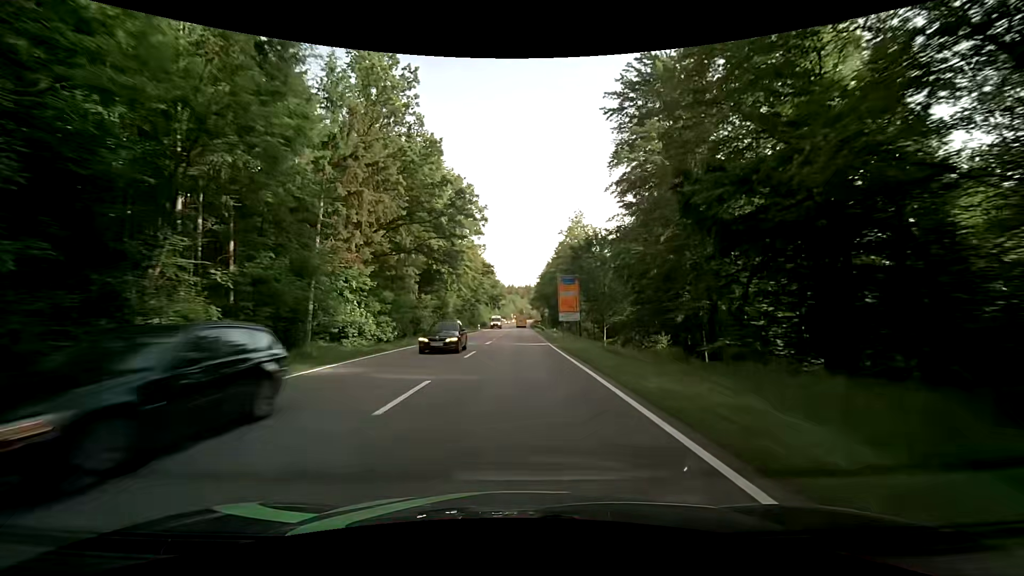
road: secondary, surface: asphalt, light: Day
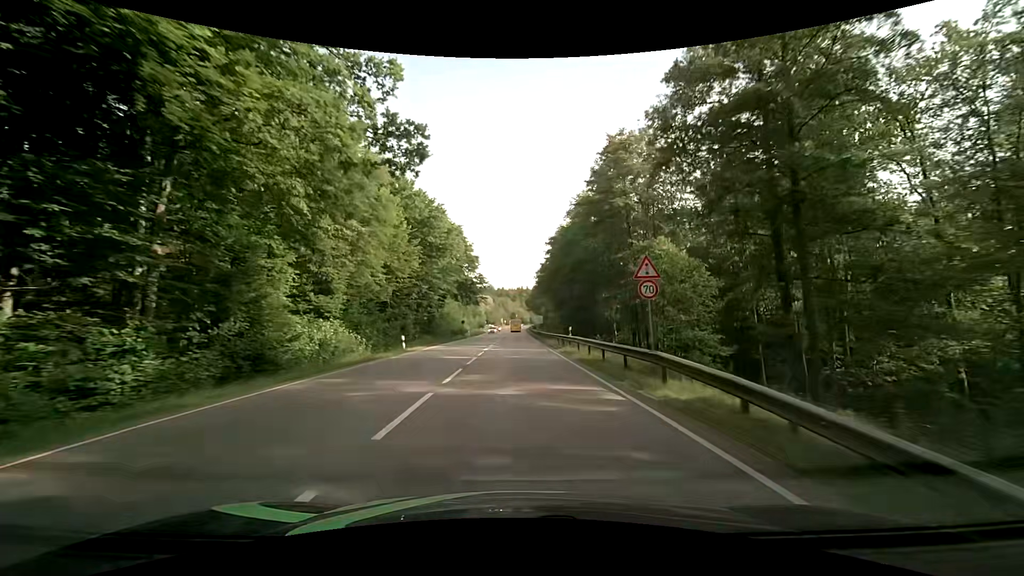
(-0.1, +54.8) m; +1°
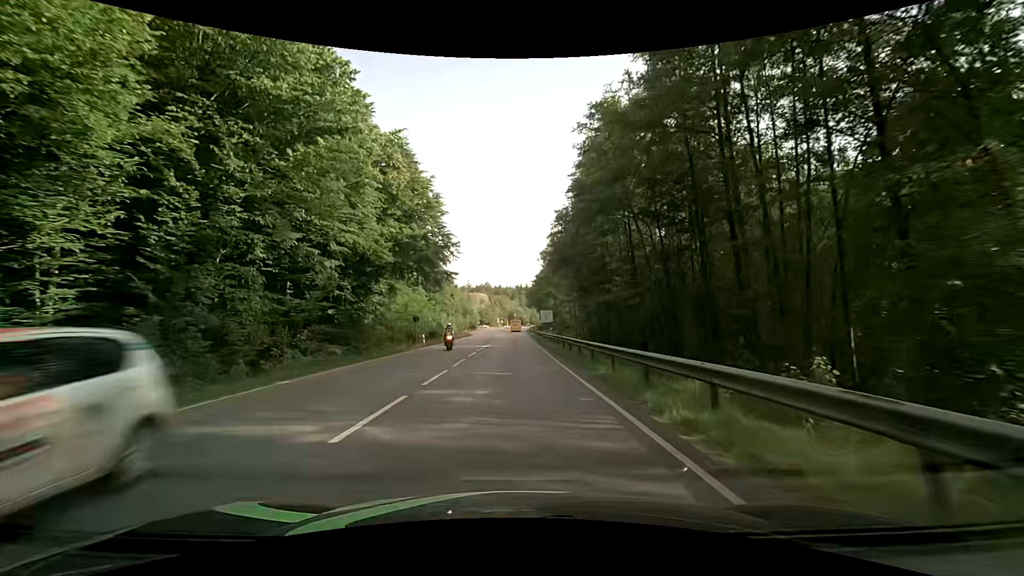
(+0.2, +35.8) m; 0°
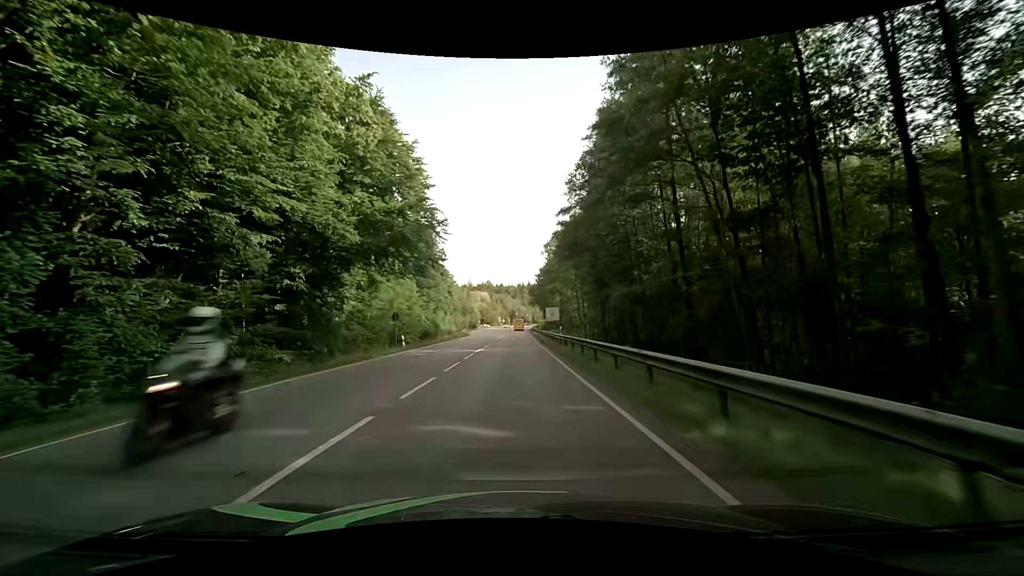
(0.0, +8.3) m; 0°
